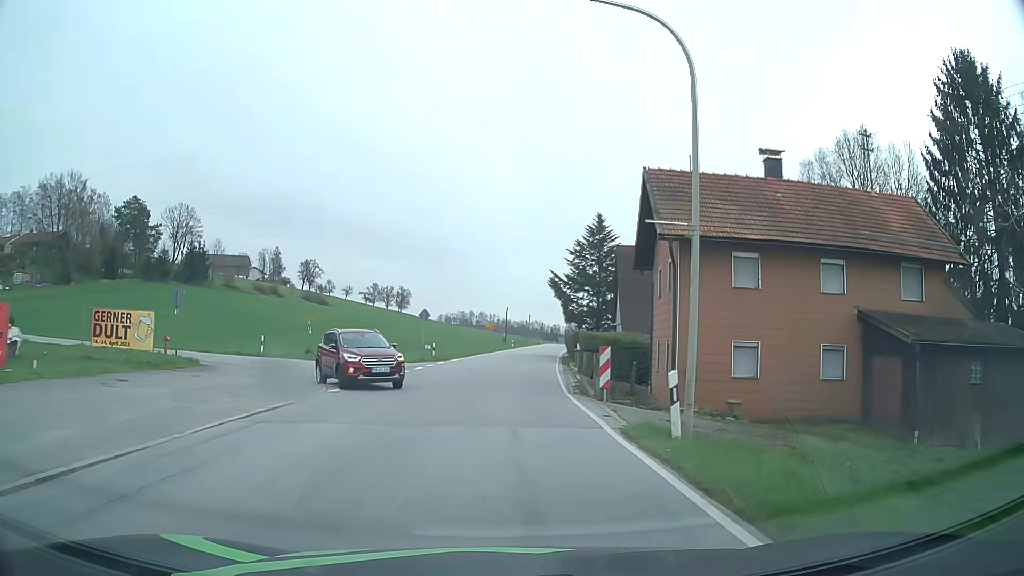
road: secondary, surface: asphalt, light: Day
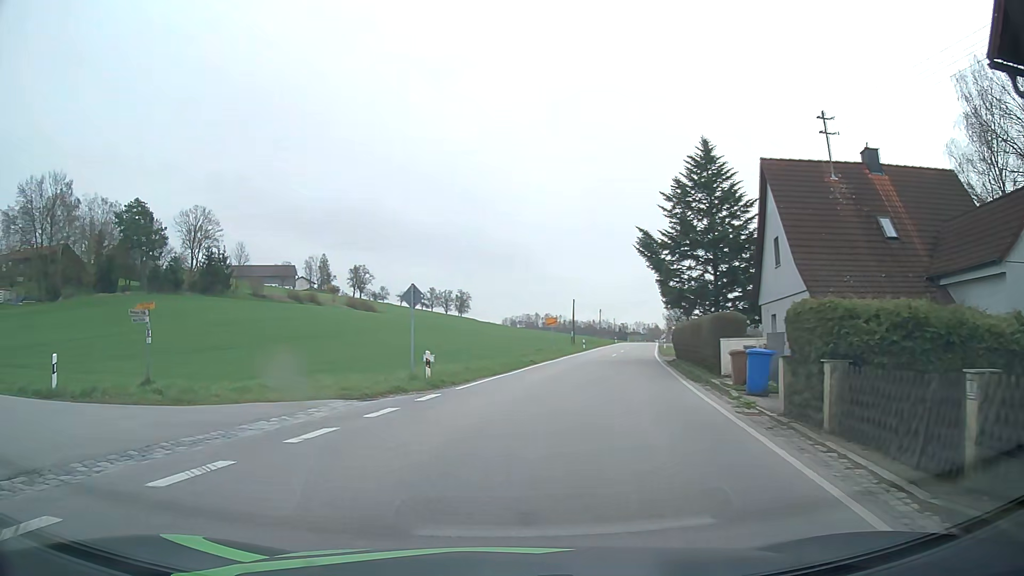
(+0.1, +20.3) m; -4°
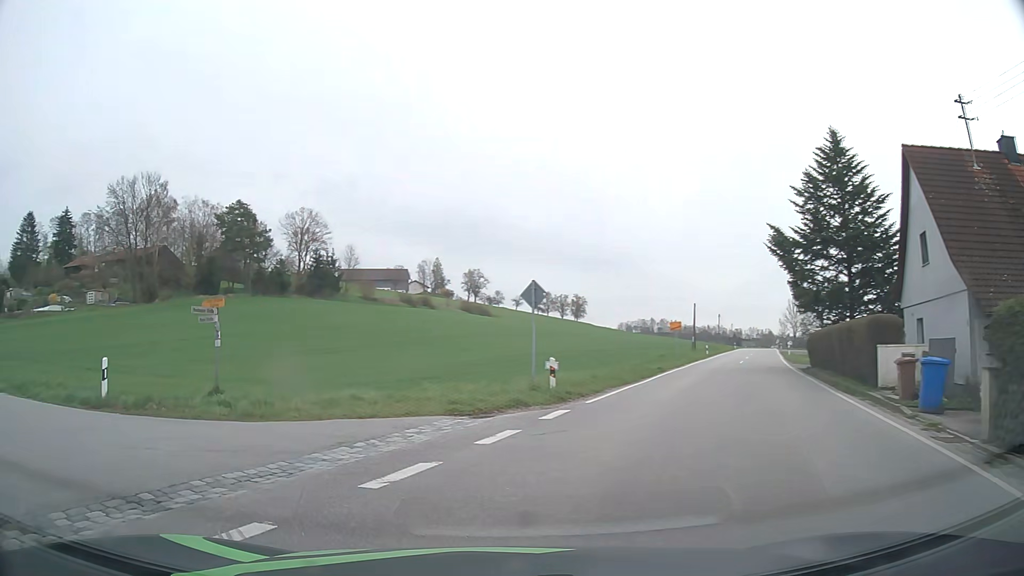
(-0.2, +2.7) m; -10°
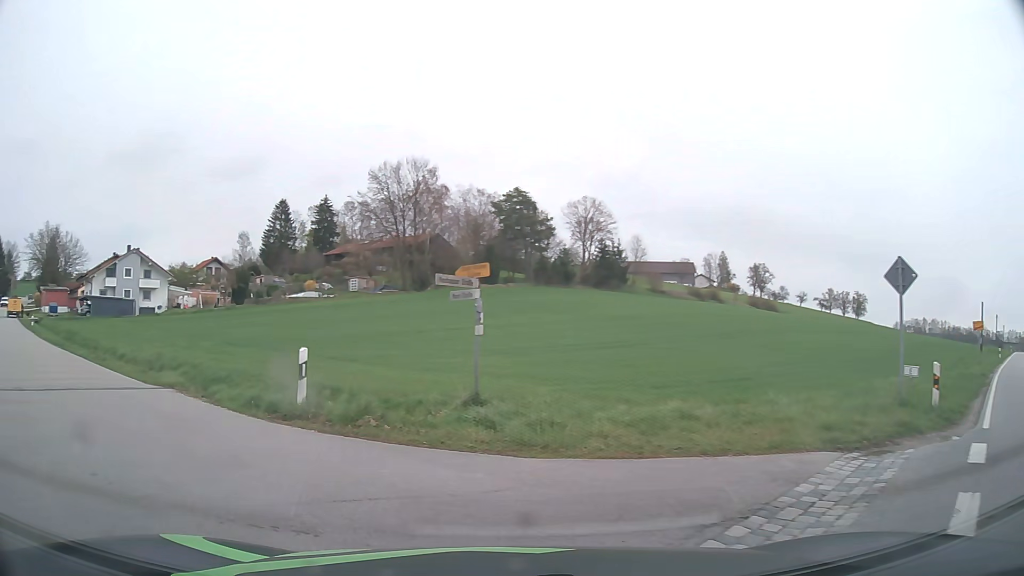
(-1.0, +4.7) m; -25°
